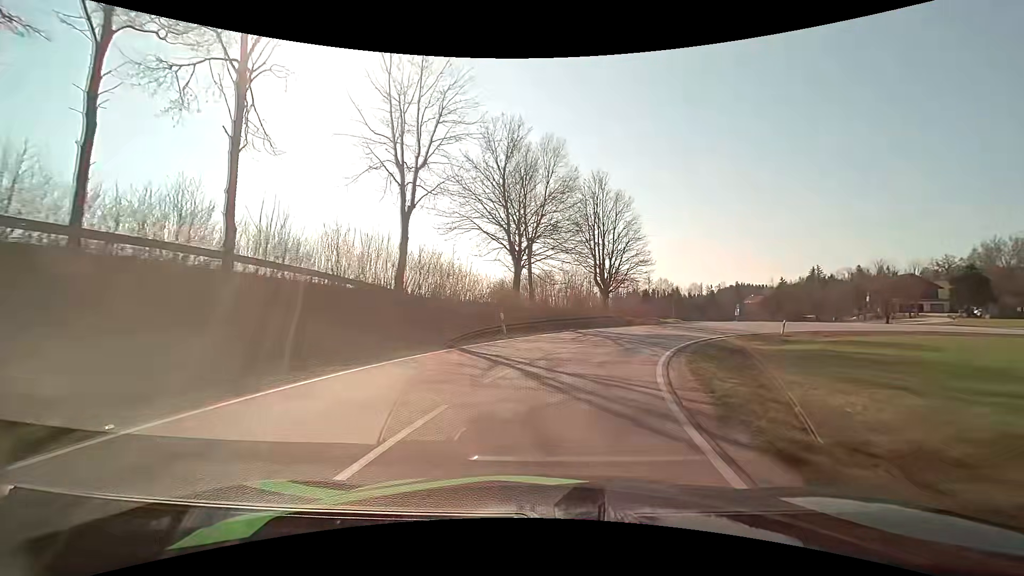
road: tertiary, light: Day
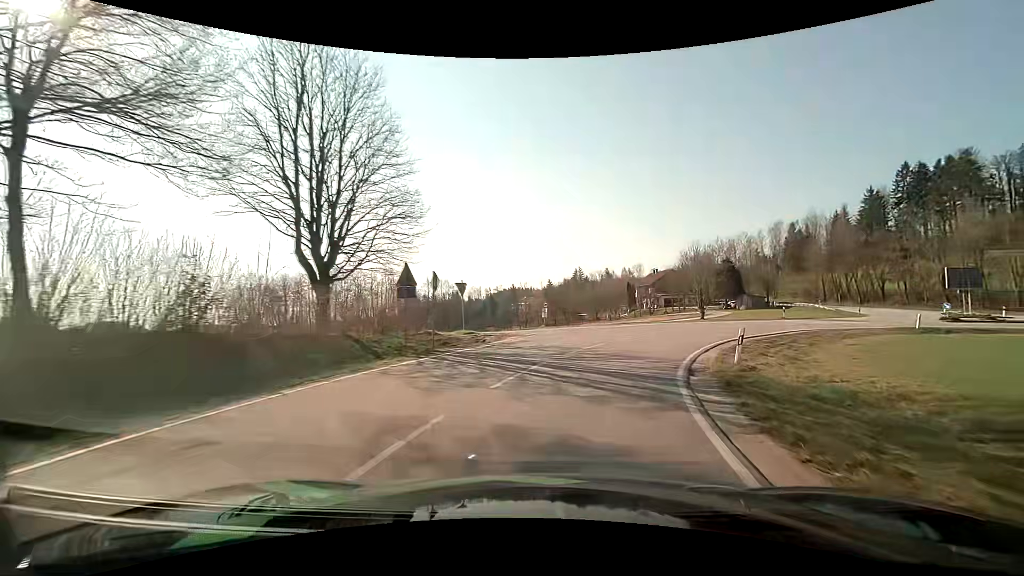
(+4.9, +23.6) m; +24°
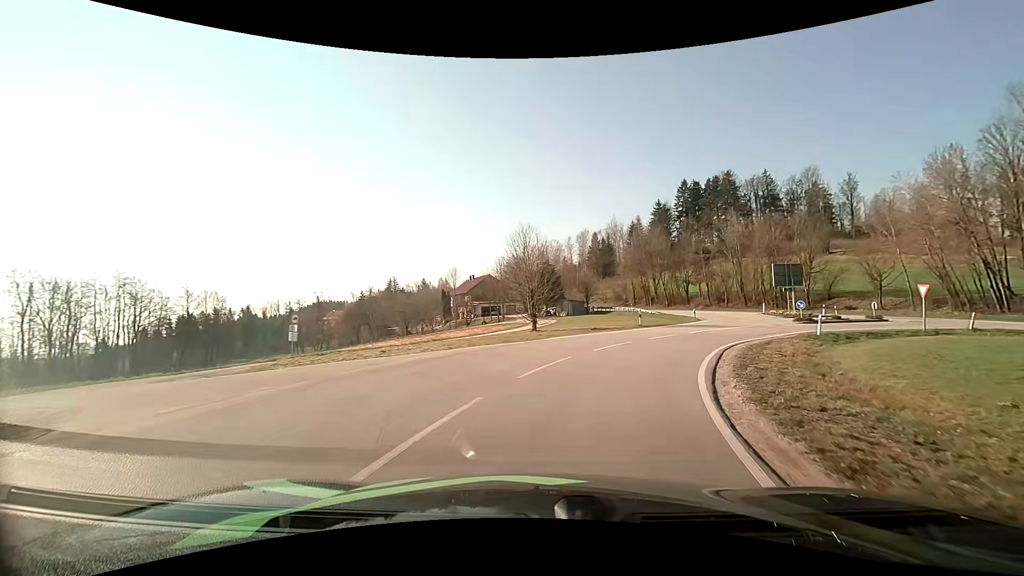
(+2.9, +16.3) m; +21°
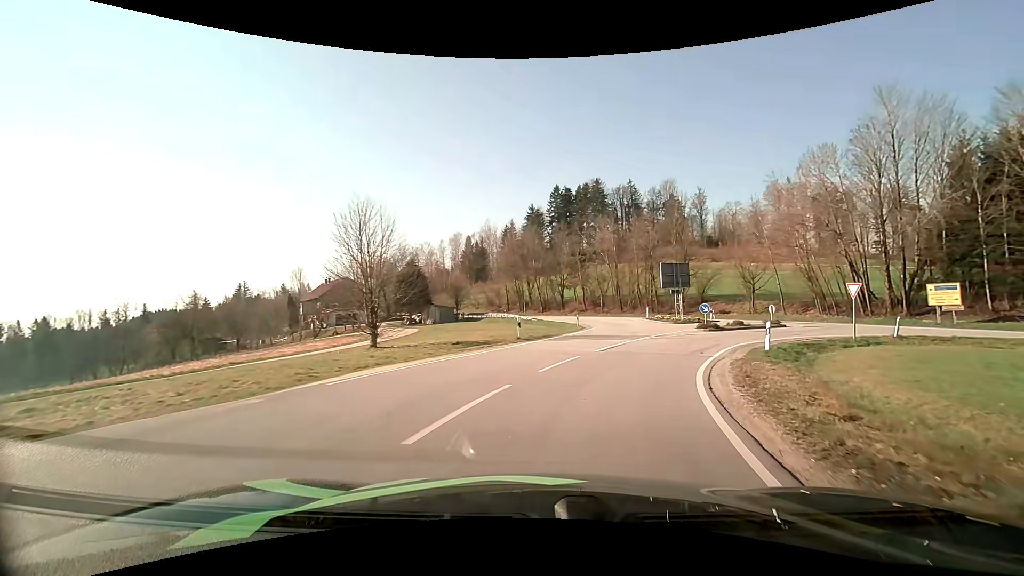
(+1.3, +10.3) m; +14°
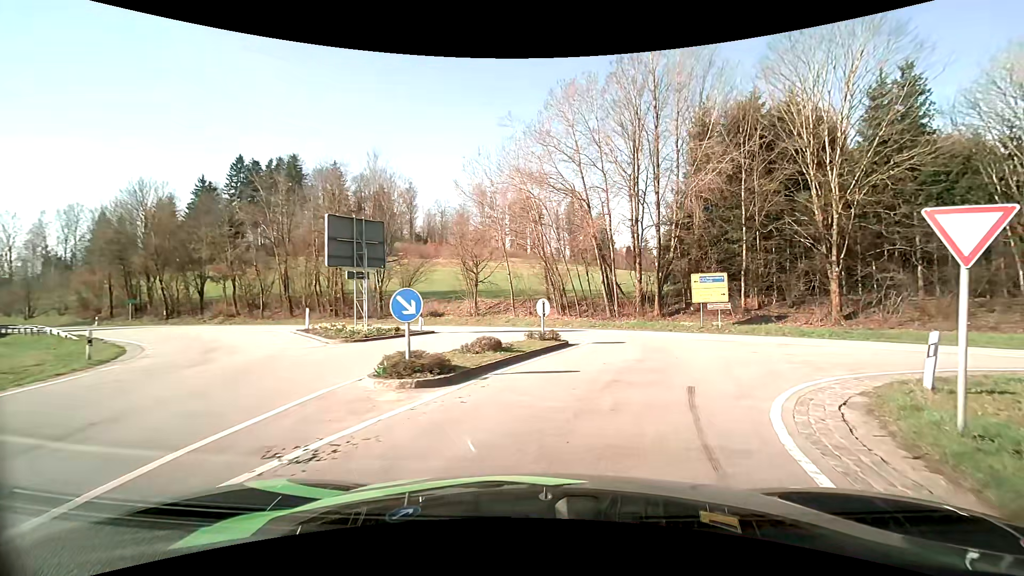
(+6.1, +22.0) m; +33°
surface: asphalt
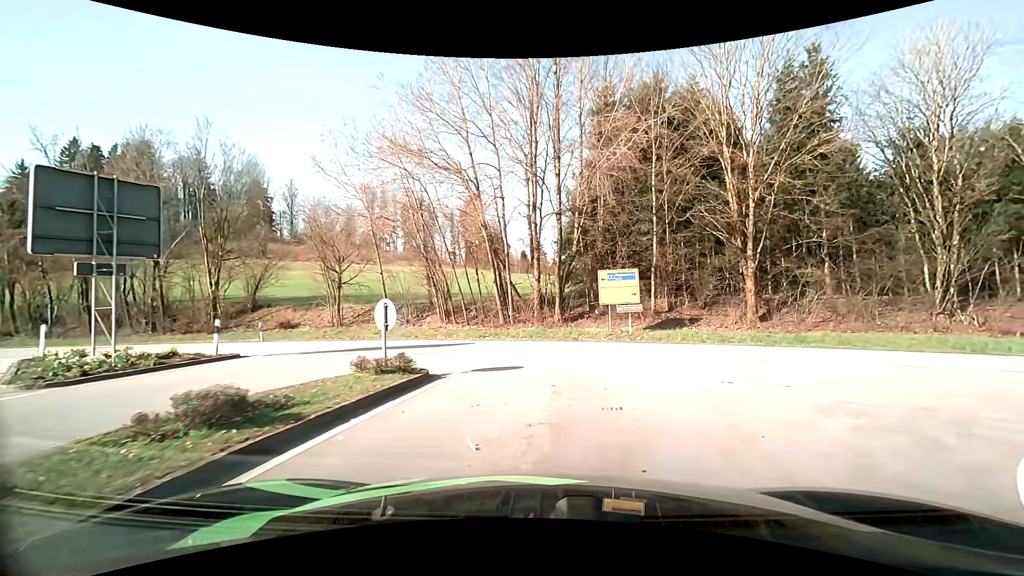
(+0.7, +6.6) m; +12°
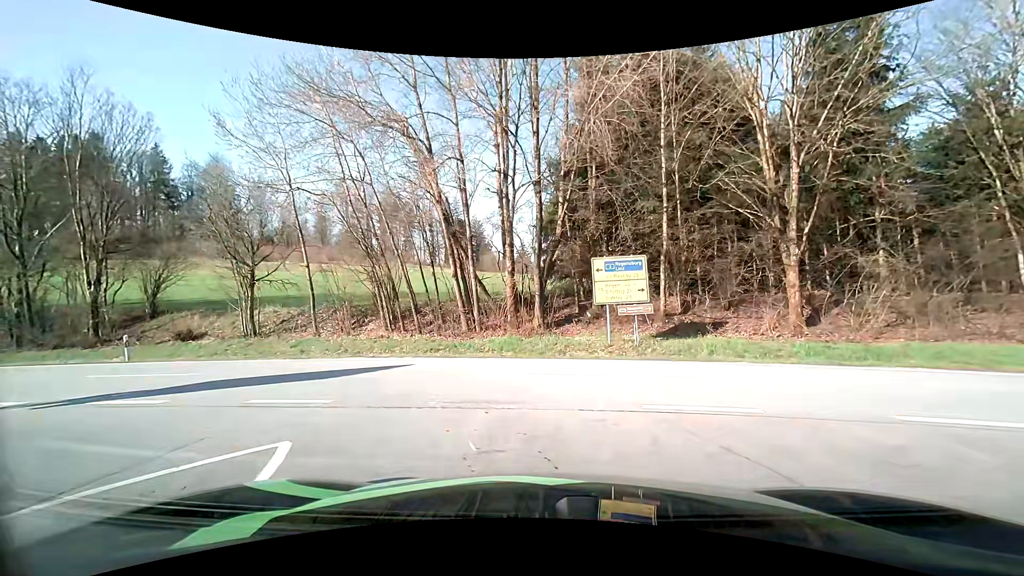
(+0.4, +7.0) m; +3°
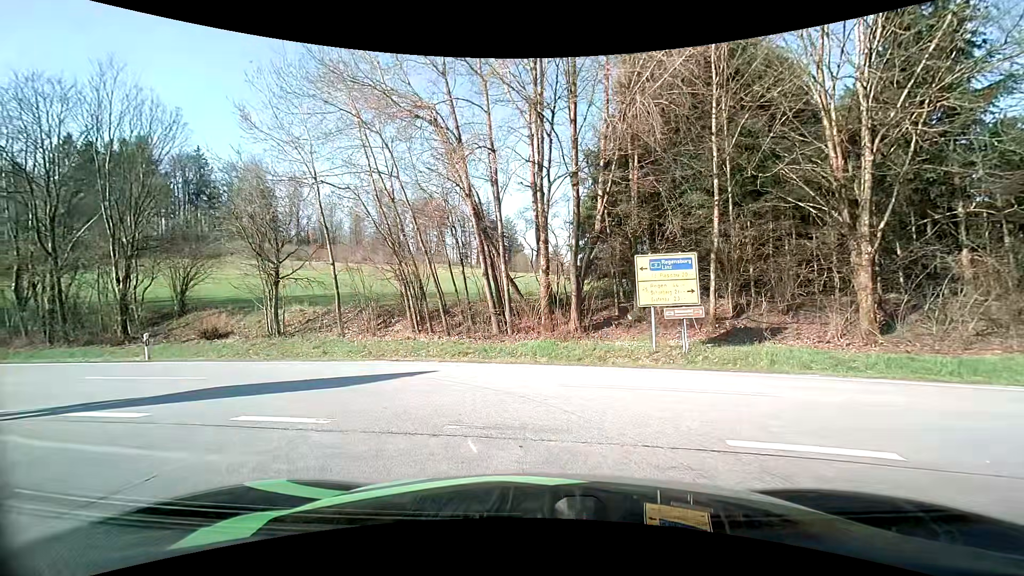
(0.0, +1.4) m; -4°
